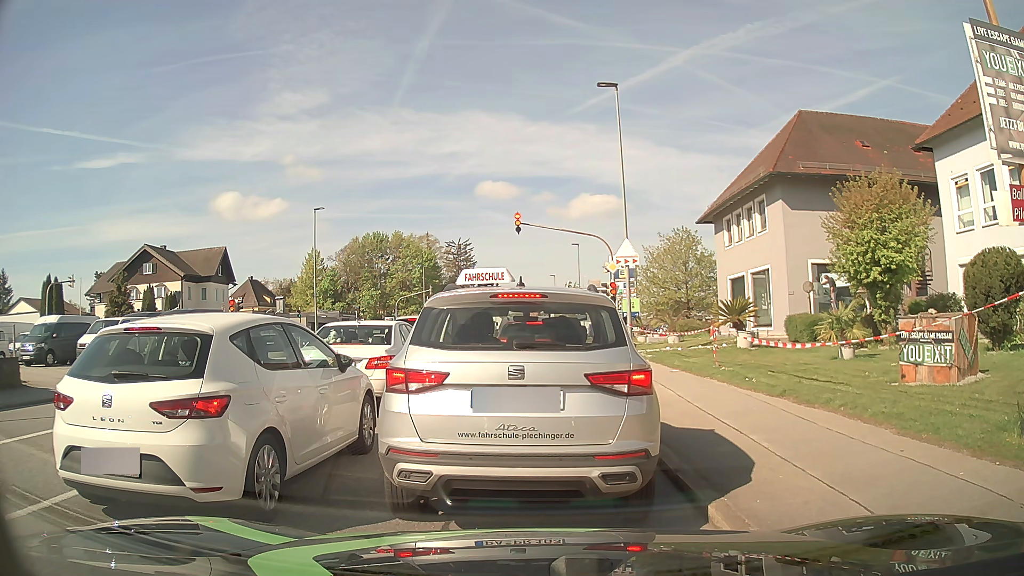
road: tertiary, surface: asphalt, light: Day
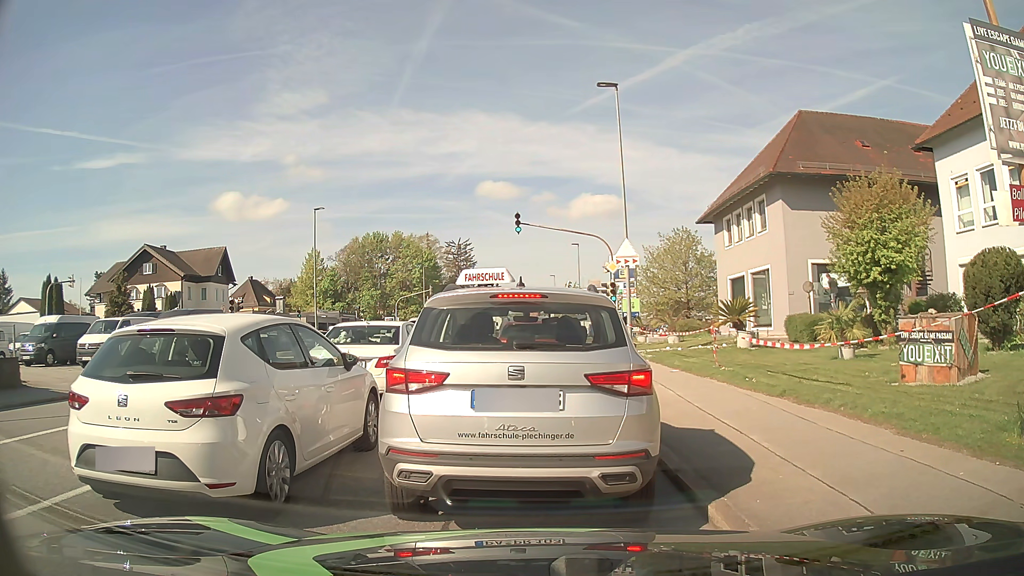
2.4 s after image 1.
(0.0, 0.0) m; 0°
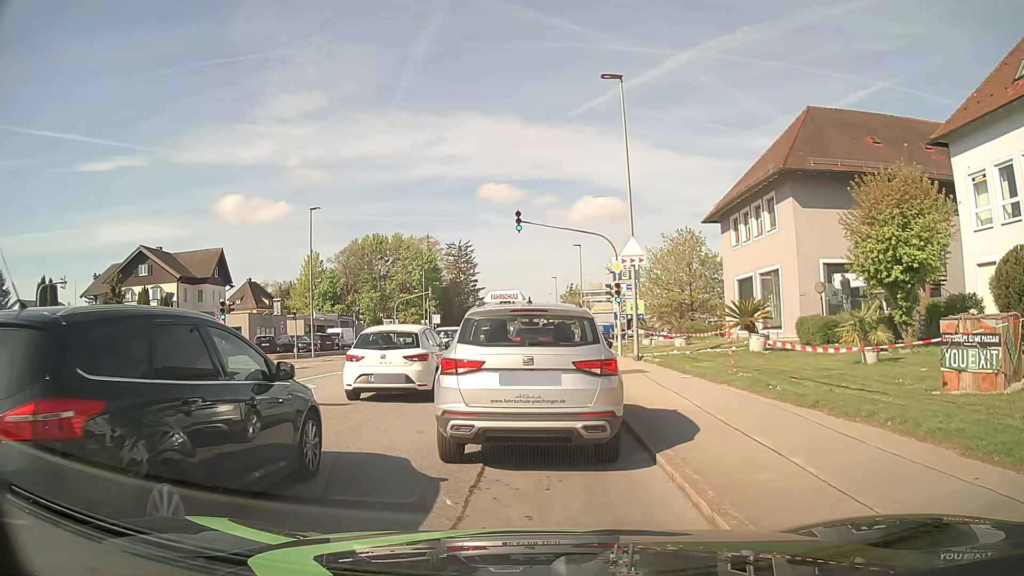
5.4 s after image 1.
(0.0, +1.2) m; 0°
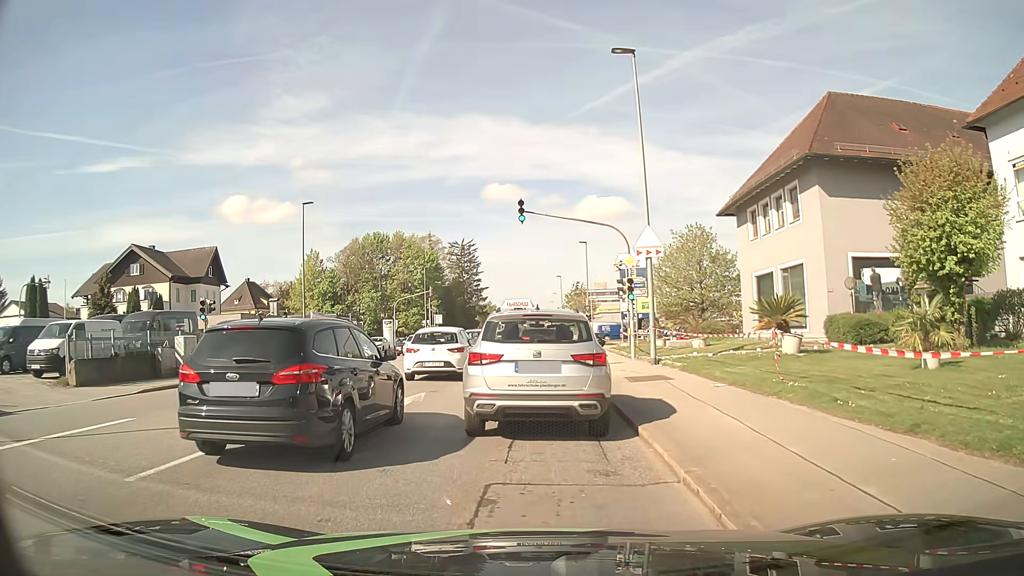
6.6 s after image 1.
(+0.1, +2.6) m; +2°
